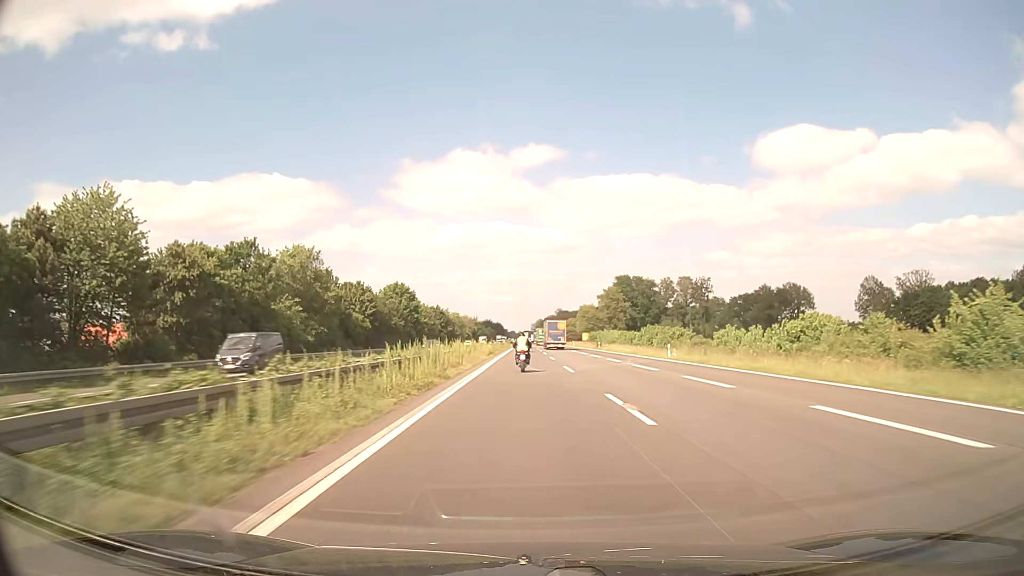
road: motorway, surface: asphalt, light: Day
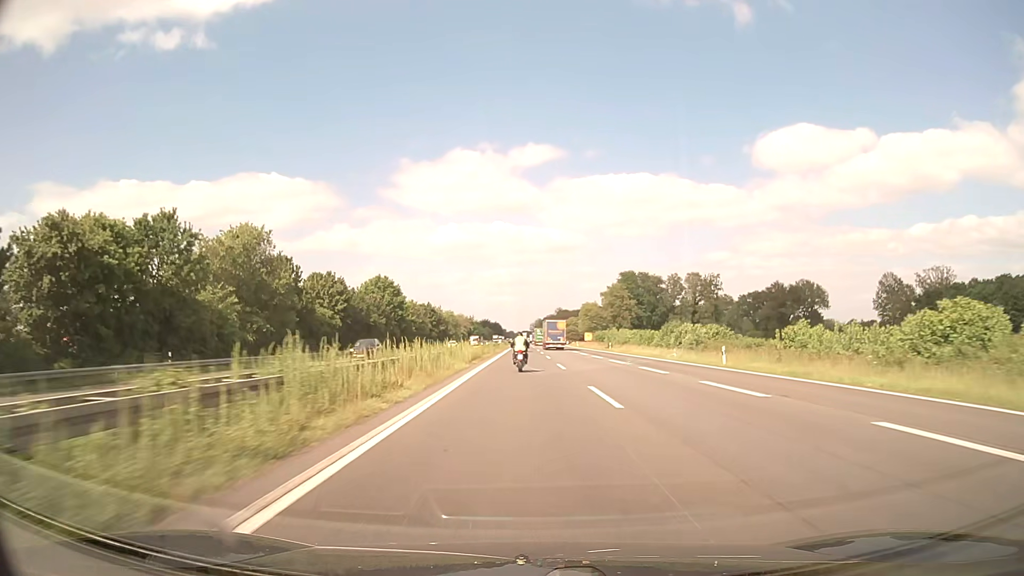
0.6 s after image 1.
(0.0, +15.2) m; 0°
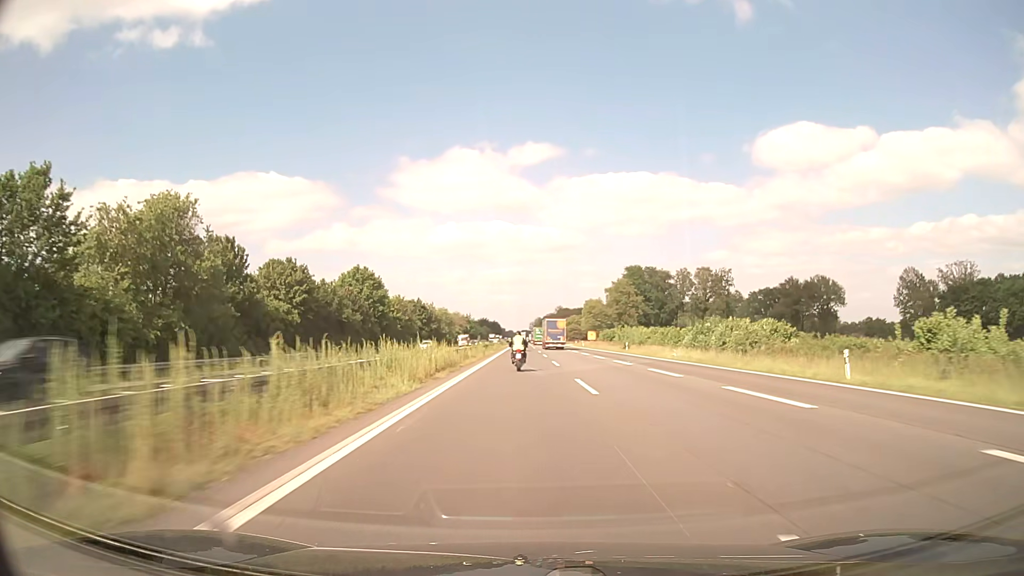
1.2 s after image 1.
(0.0, +15.2) m; 0°
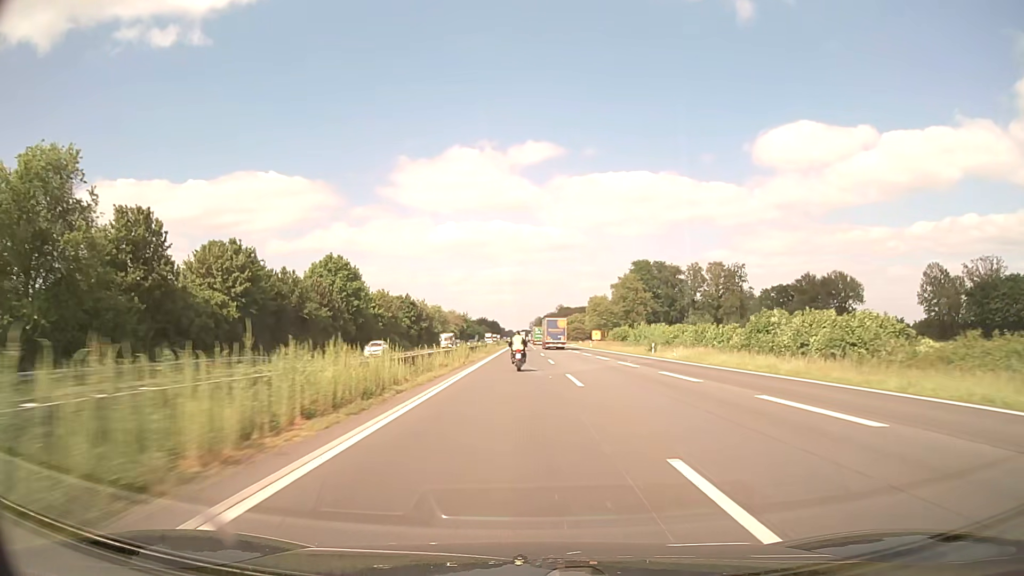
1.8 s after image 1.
(0.0, +15.2) m; 0°
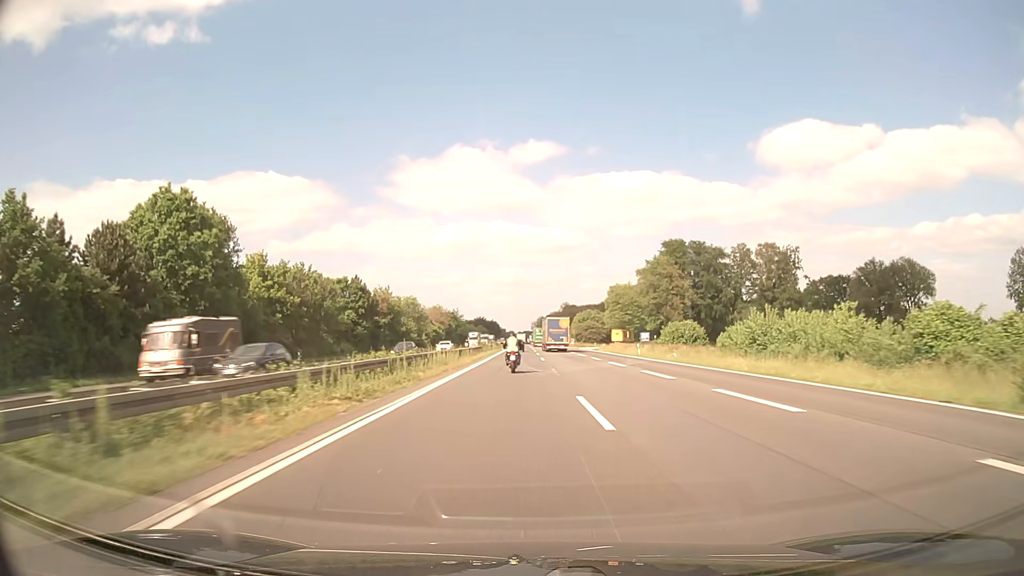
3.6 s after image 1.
(0.0, +45.4) m; 0°
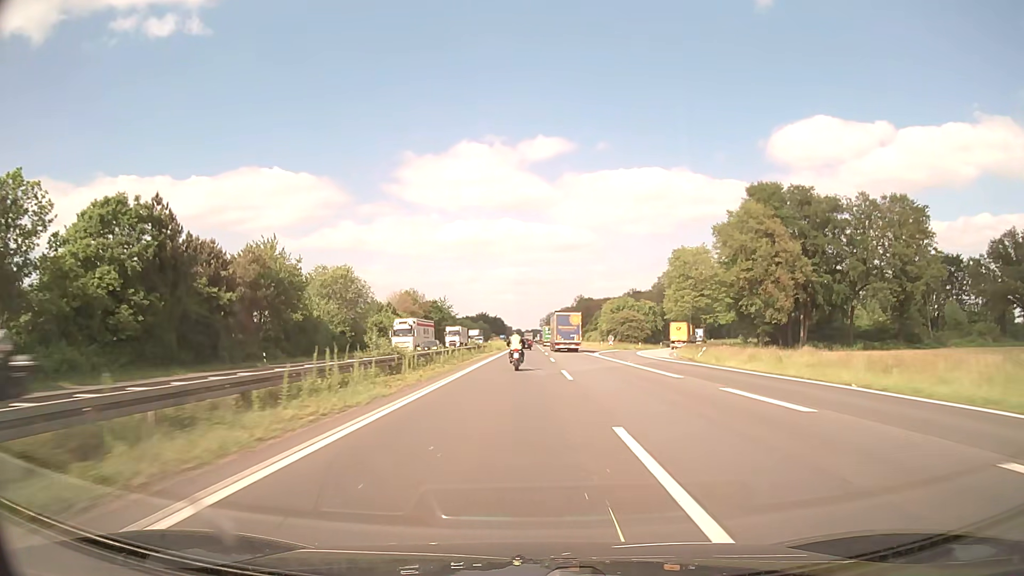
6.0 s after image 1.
(-0.3, +60.3) m; -1°
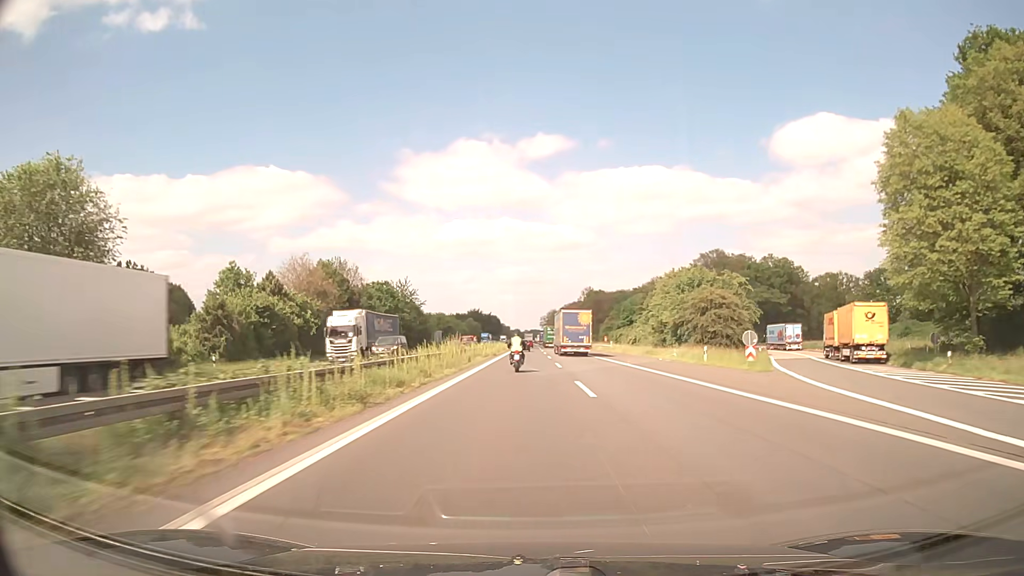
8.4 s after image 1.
(+0.2, +60.5) m; 0°
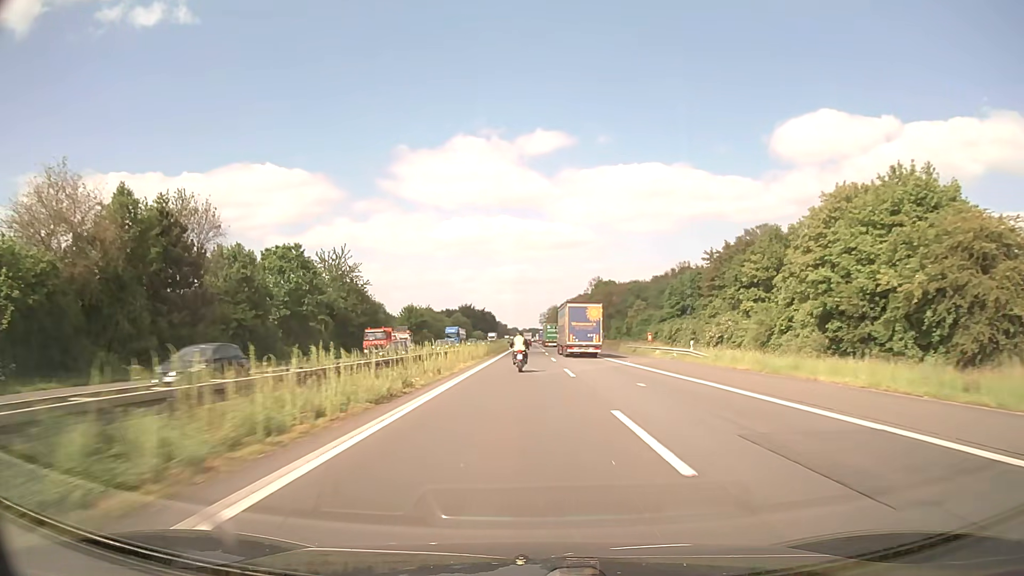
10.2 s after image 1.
(0.0, +45.7) m; 0°
(0, +10) (0, +20) (0, +30) (0, +40) (0, +50) (0, +60) (0, +70) (0, +80) (0, +90) (0, +100) m
